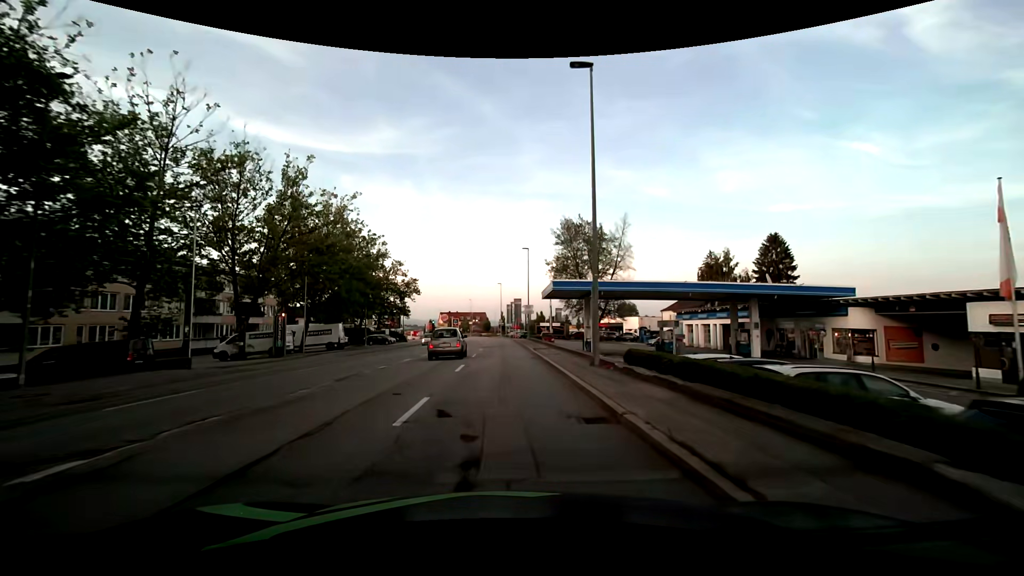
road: tertiary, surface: asphalt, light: Day
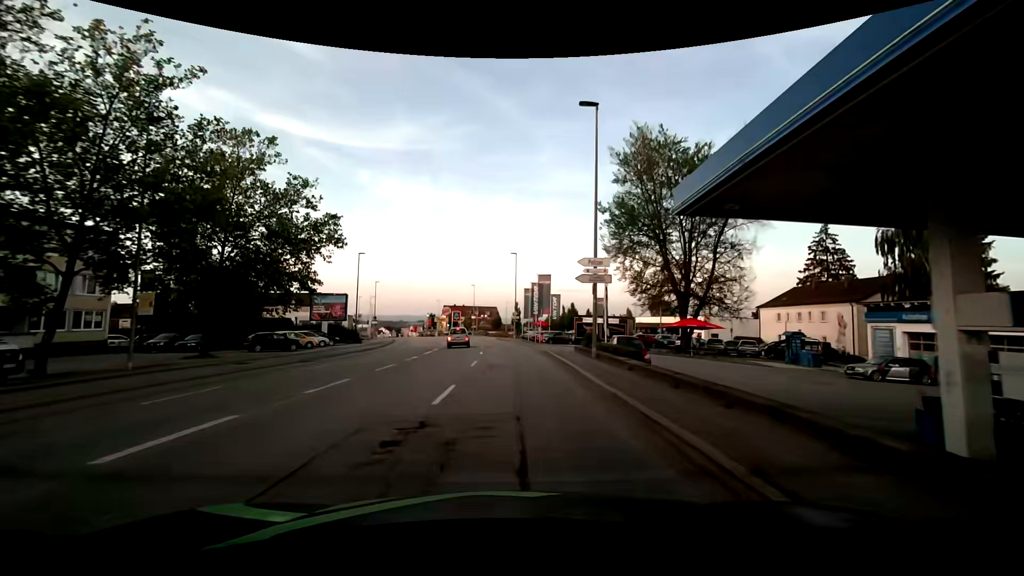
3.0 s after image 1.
(-0.4, +35.9) m; -1°
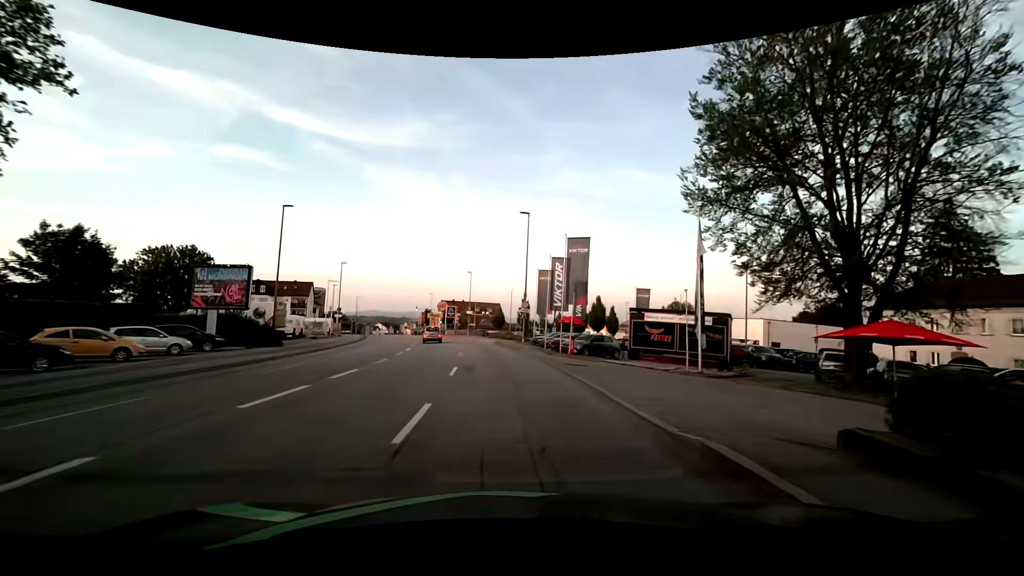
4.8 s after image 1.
(-0.1, +20.9) m; 0°
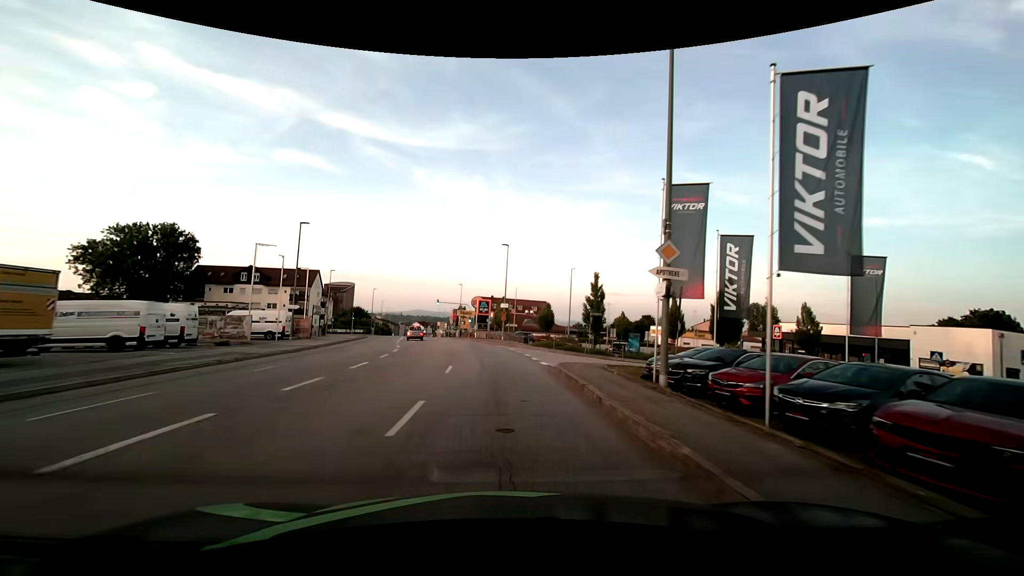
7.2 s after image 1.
(-1.1, +27.2) m; -5°
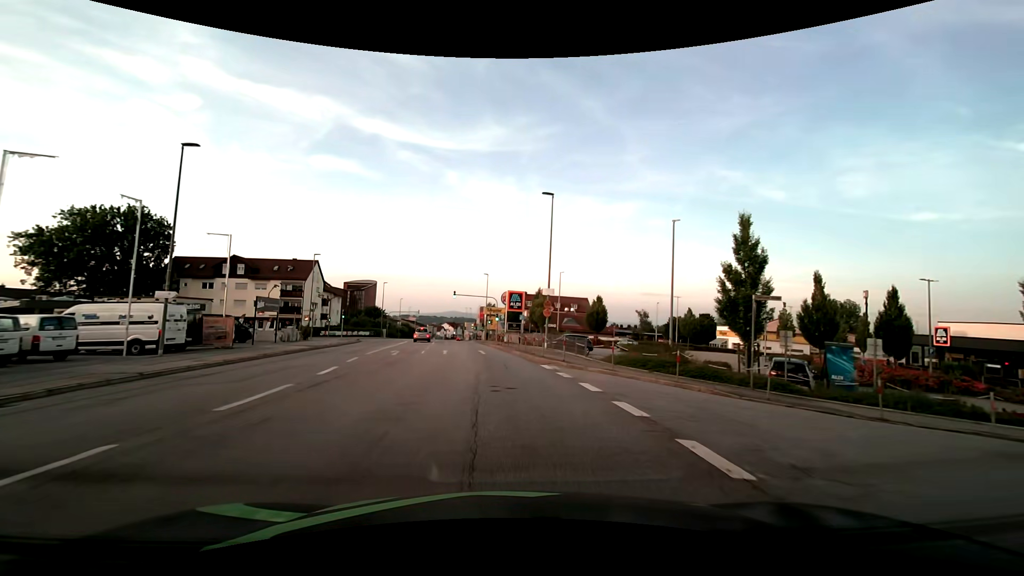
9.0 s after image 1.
(-0.7, +20.1) m; -4°
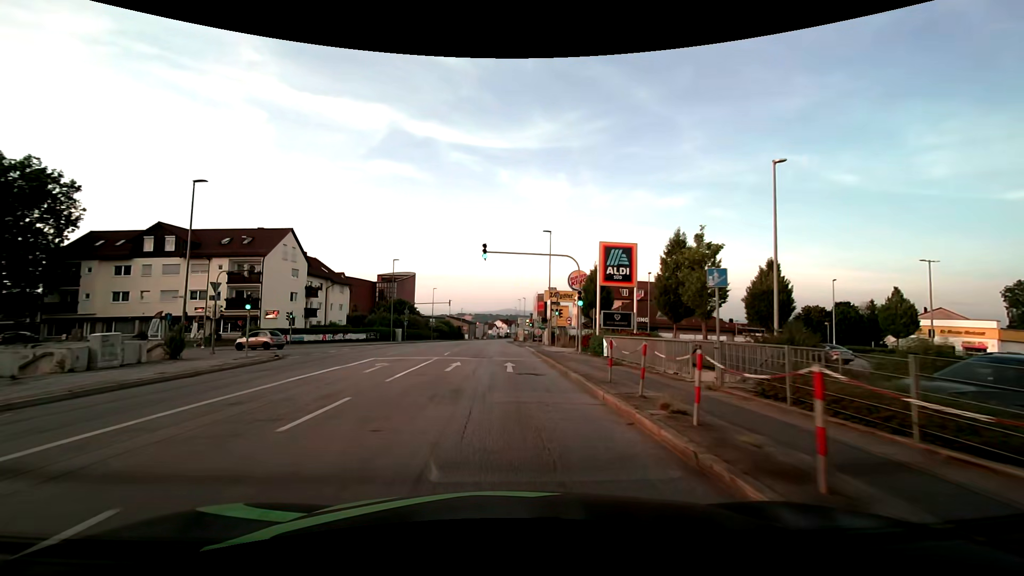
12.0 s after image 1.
(-2.0, +32.6) m; -6°
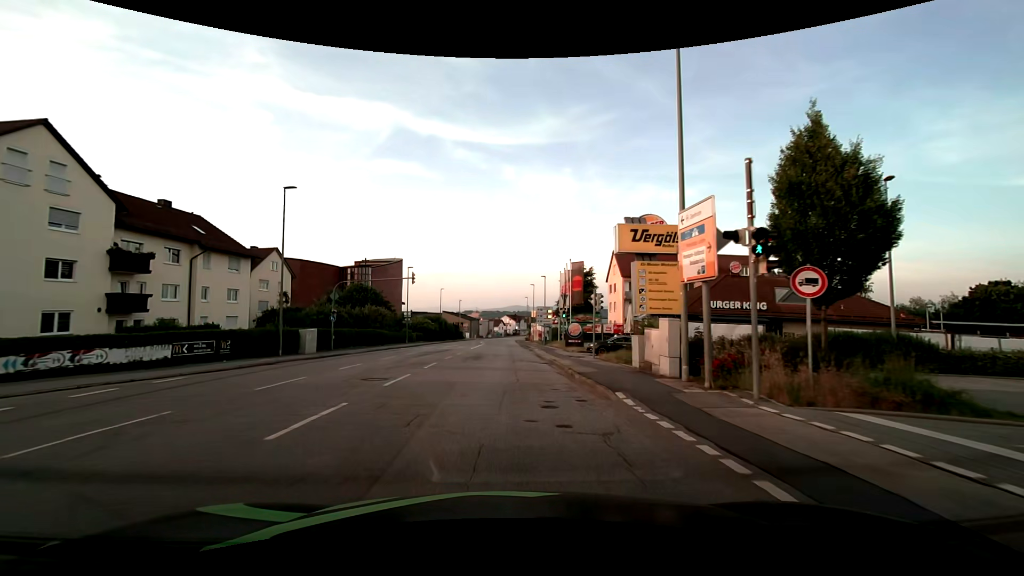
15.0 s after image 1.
(-0.4, +32.4) m; -1°
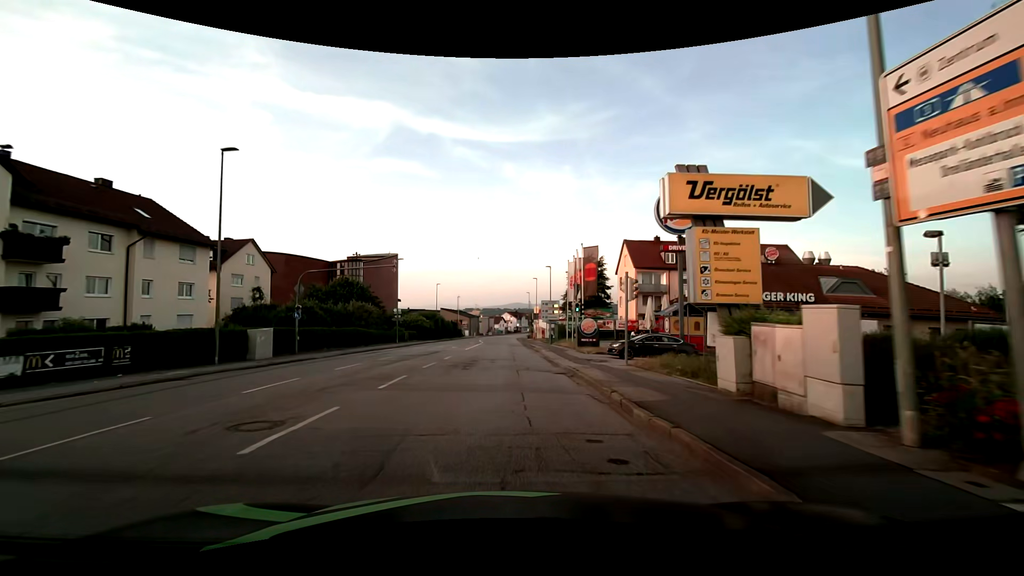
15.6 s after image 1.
(0.0, +6.6) m; 0°
(0, +10) (0, +20) (0, +30) (0, +40) (-1, +50) (-1, +60) (-2, +70) (-2, +80) (-3, +90) (-3, +100) m
